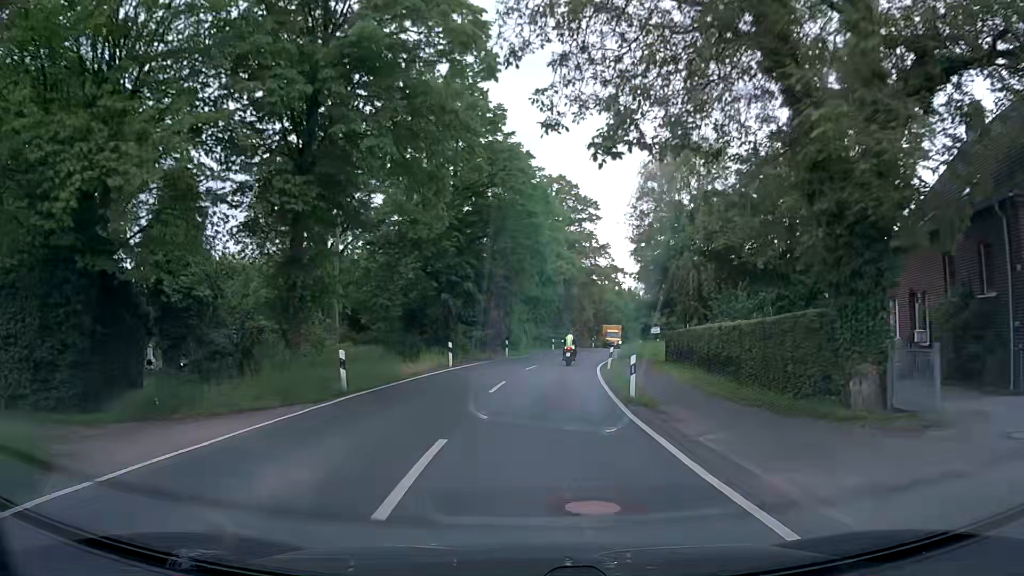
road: secondary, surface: asphalt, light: Day
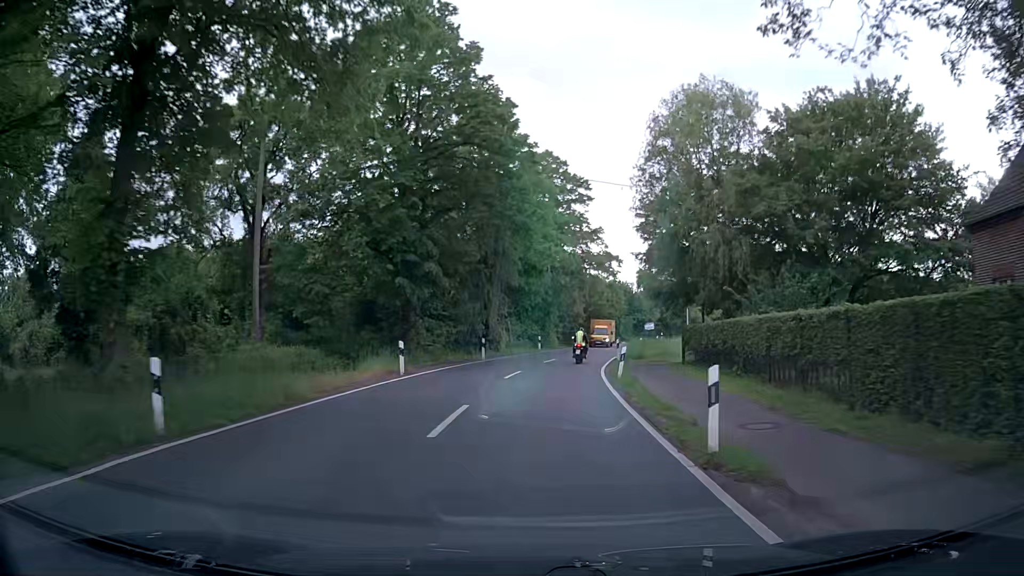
(+0.1, +8.0) m; +2°
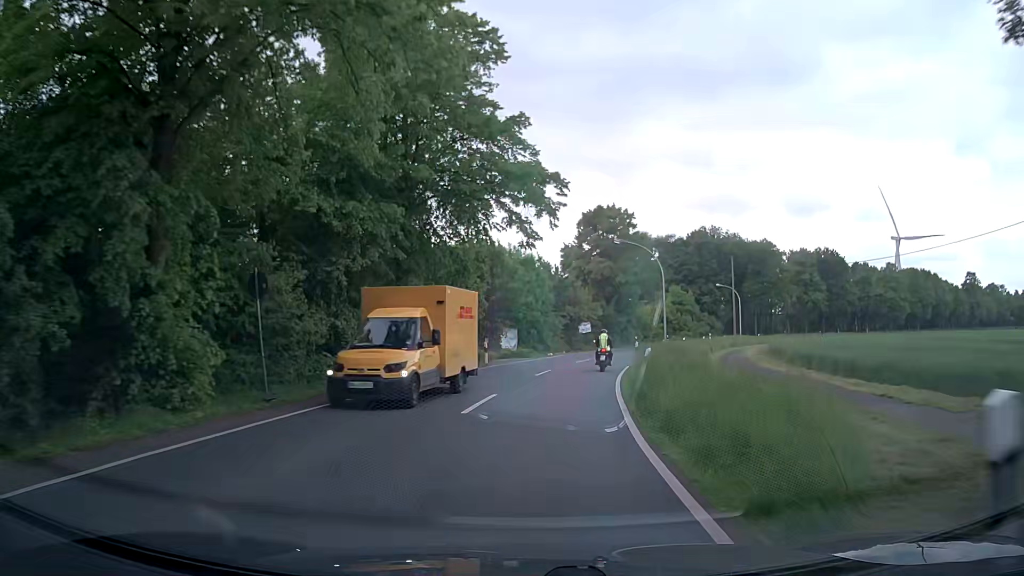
(+2.1, +31.9) m; +8°
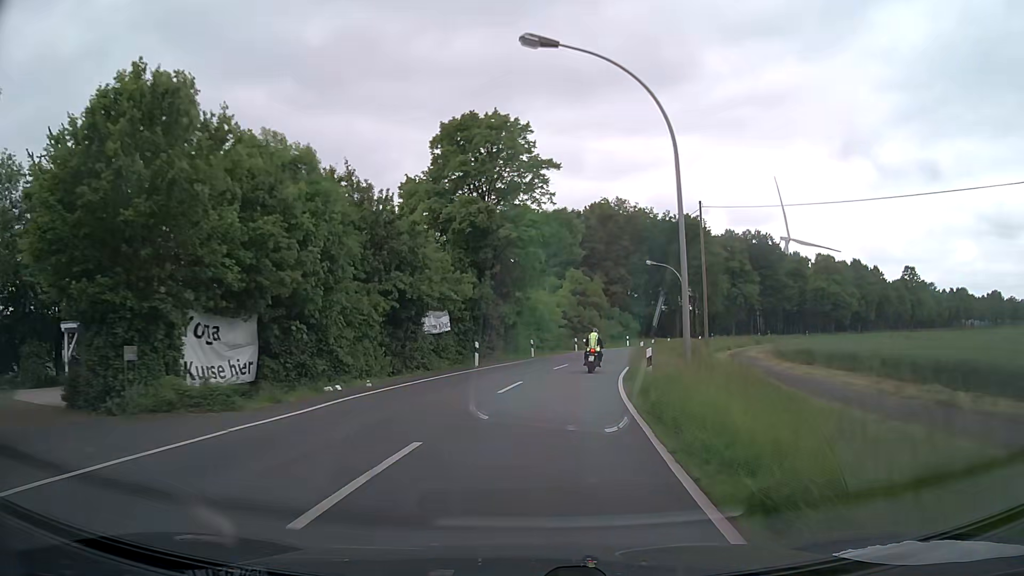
(+2.9, +30.7) m; +11°
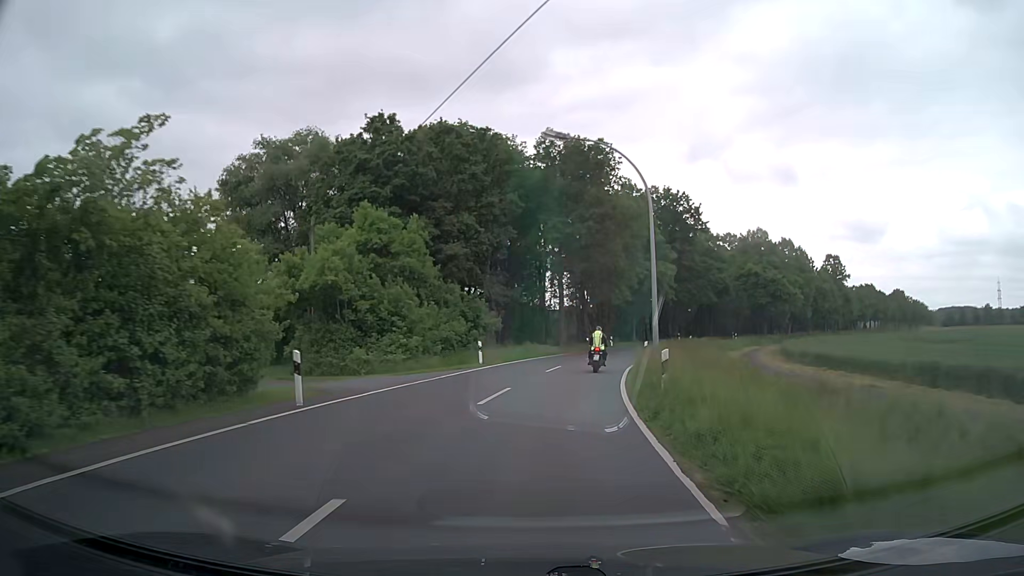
(+4.8, +38.3) m; +14°
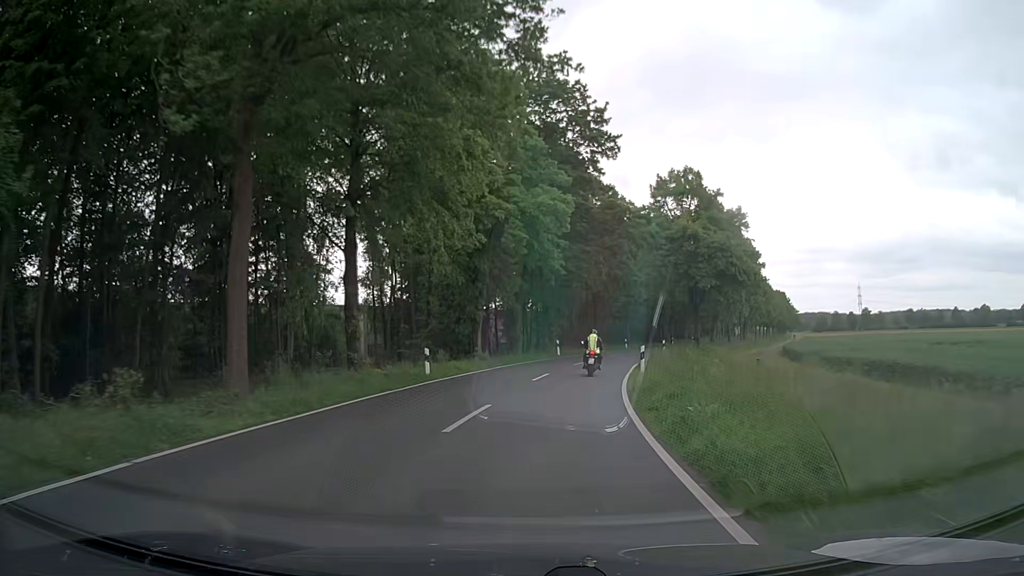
(+4.7, +38.4) m; +14°
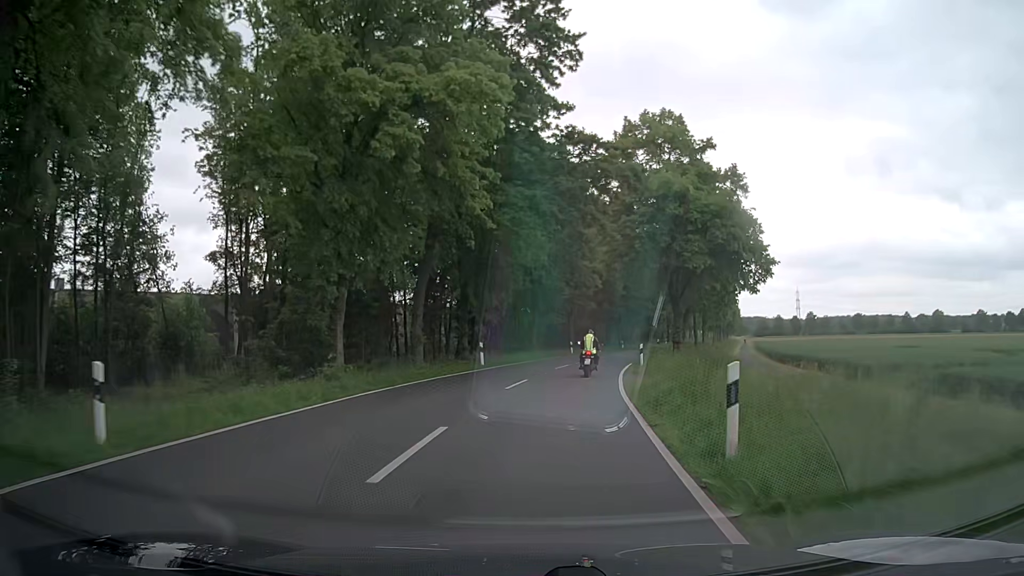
(+0.8, +15.7) m; +6°
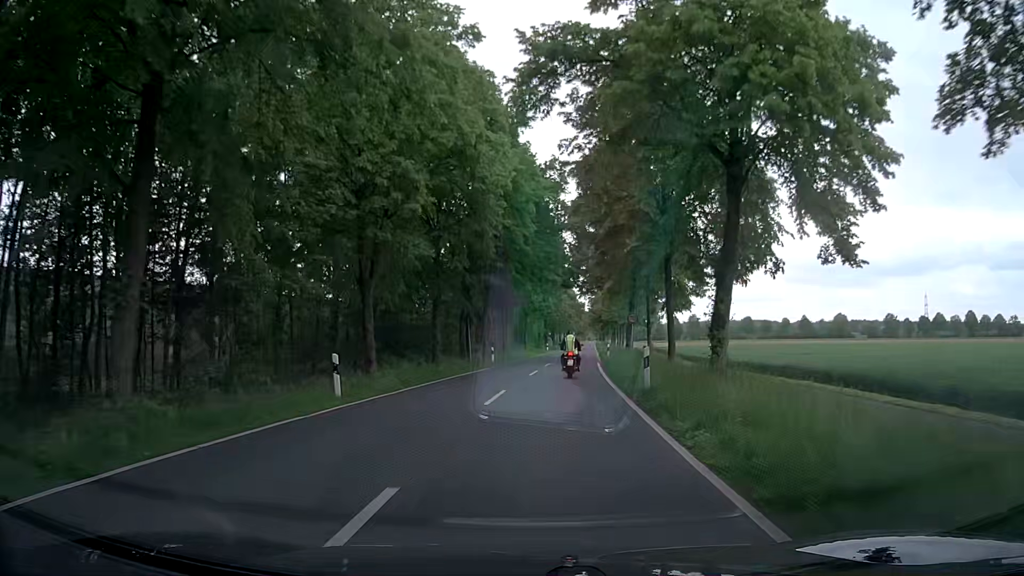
(+4.4, +39.2) m; +12°
(0, +10) (+1, +20) (+2, +30) (+3, +40) (+4, +50) (+5, +60) (+6, +70) (+7, +80) (+8, +90) (+9, +100) m
